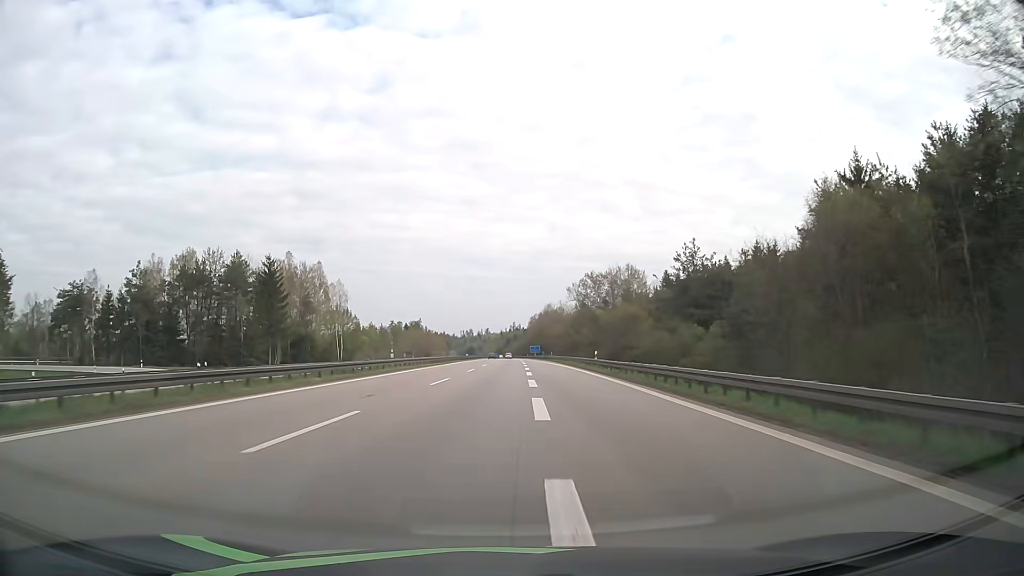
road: motorway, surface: asphalt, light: Day
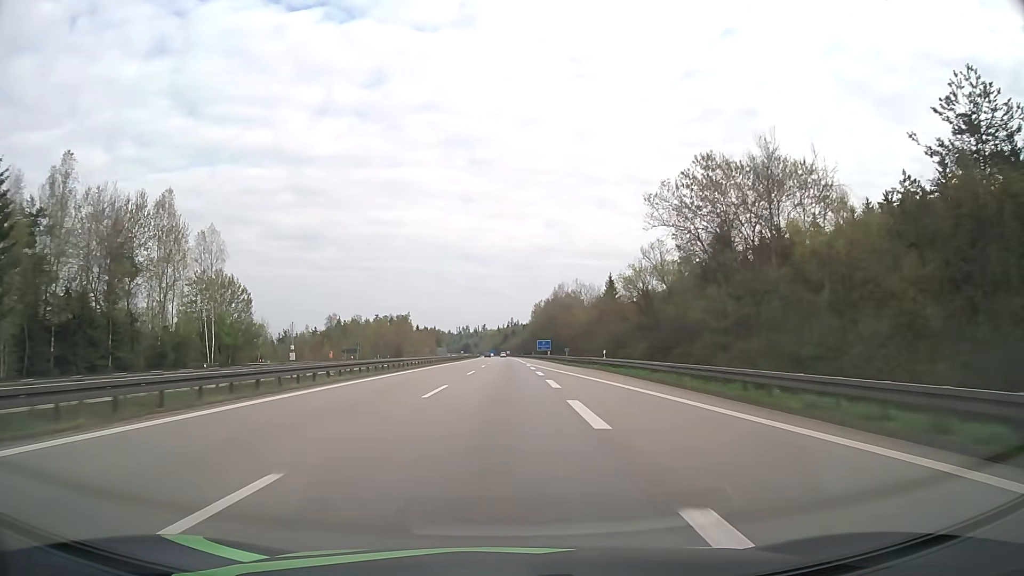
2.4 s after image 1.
(+0.1, +62.1) m; 0°
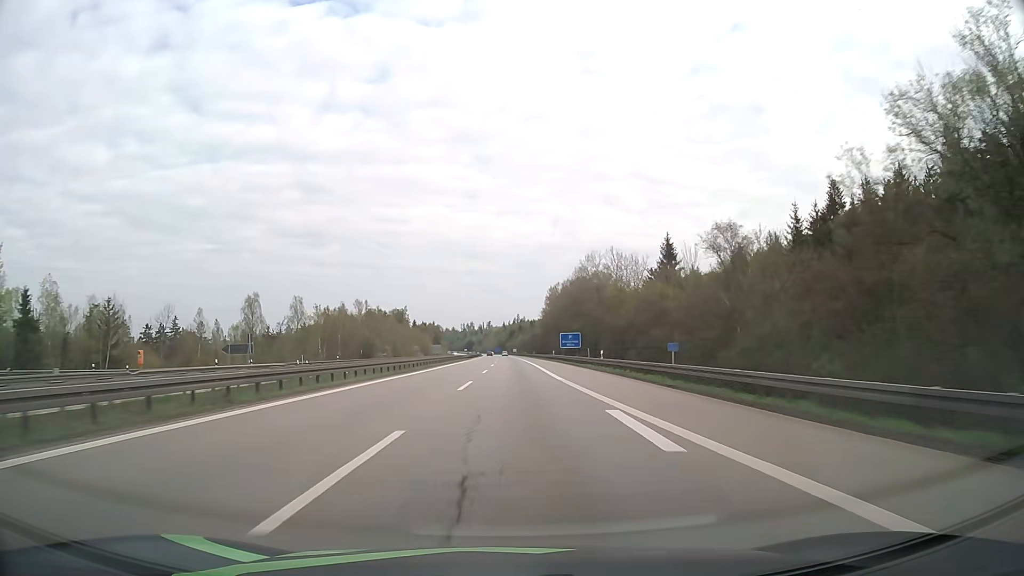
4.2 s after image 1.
(-0.2, +50.2) m; 0°
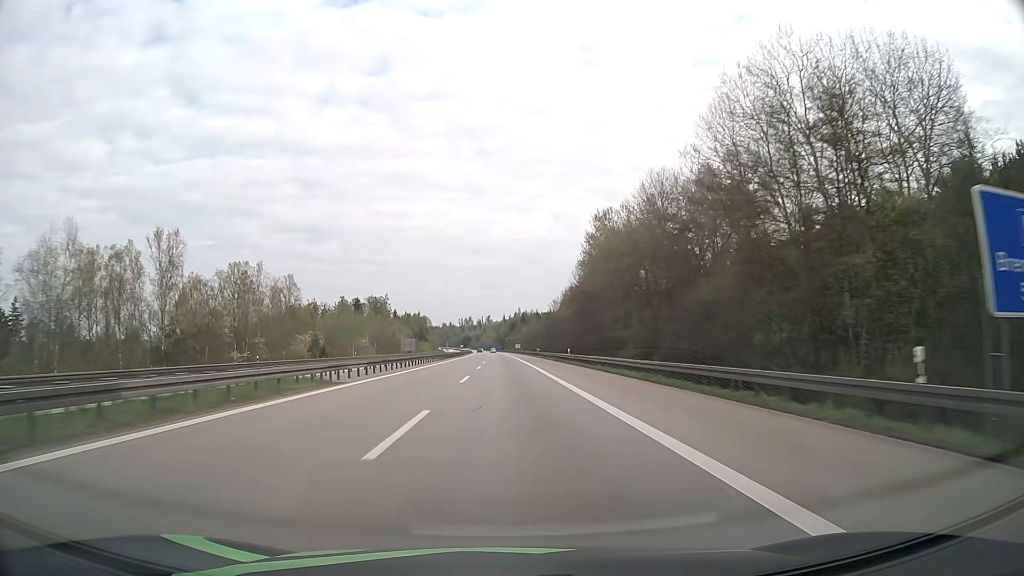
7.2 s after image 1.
(0.0, +86.4) m; 0°
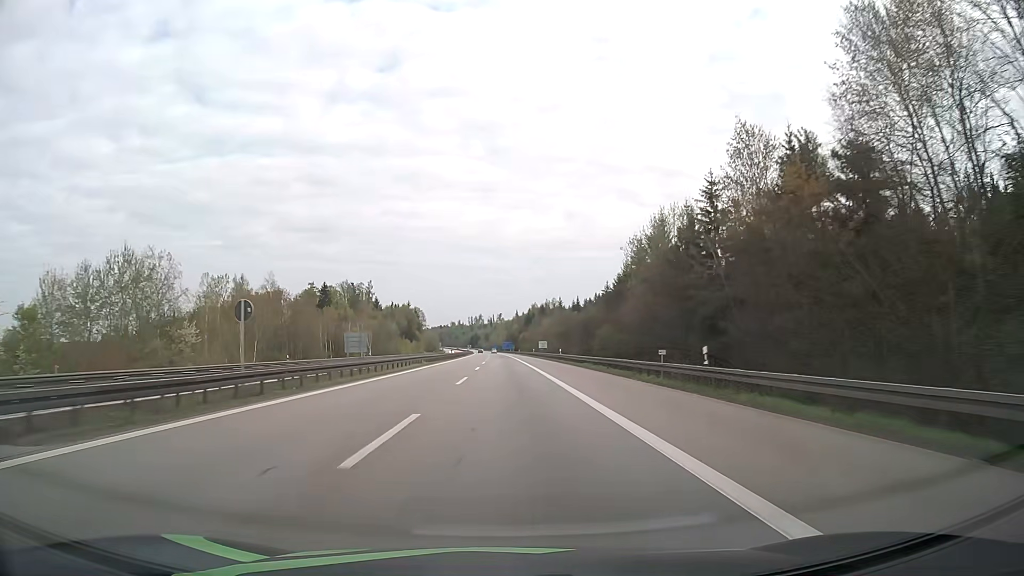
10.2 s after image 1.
(-0.9, +91.3) m; -1°
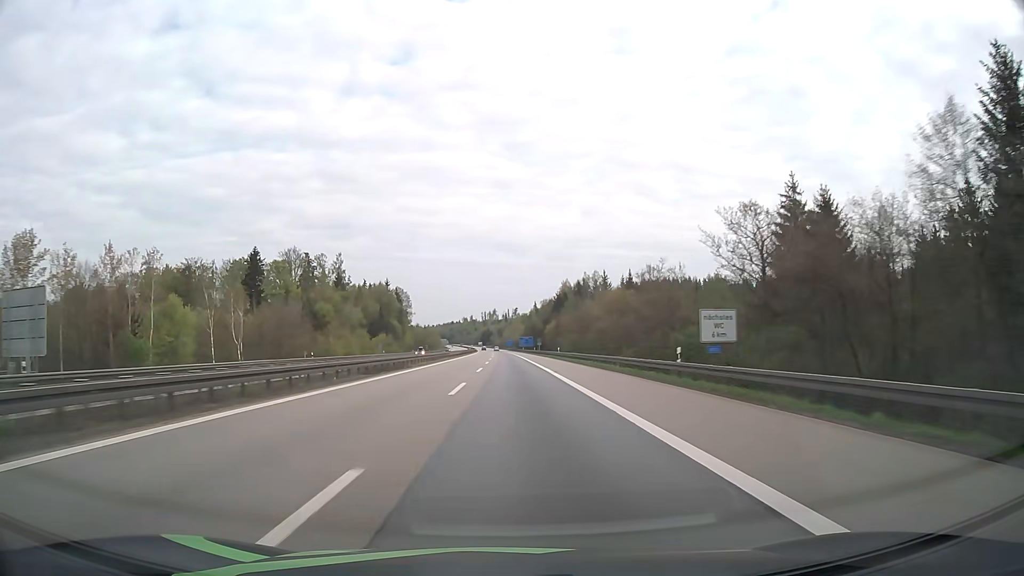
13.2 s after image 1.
(-1.3, +97.1) m; -1°
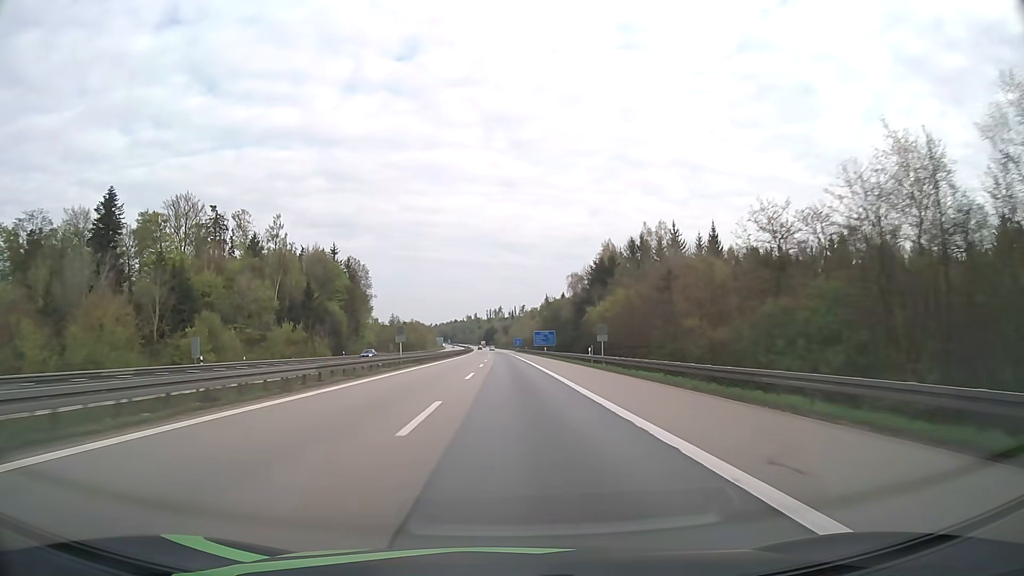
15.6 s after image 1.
(-0.3, +80.6) m; -1°
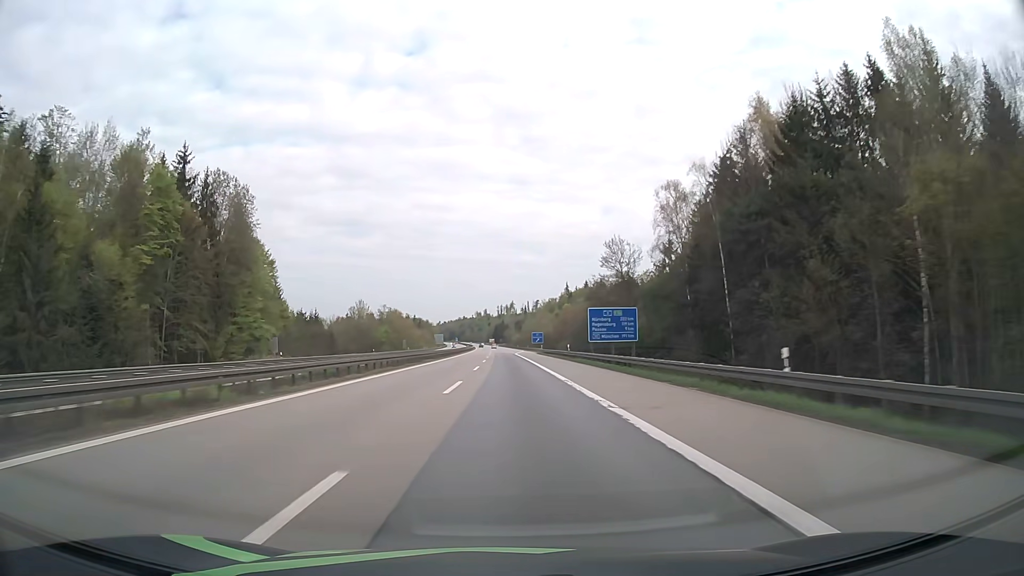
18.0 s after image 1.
(-0.6, +81.6) m; -1°
(0, +10) (0, +20) (0, +30) (0, +40) (0, +50) (0, +60) (0, +70) (-1, +80) (-1, +90) (-1, +100) m
